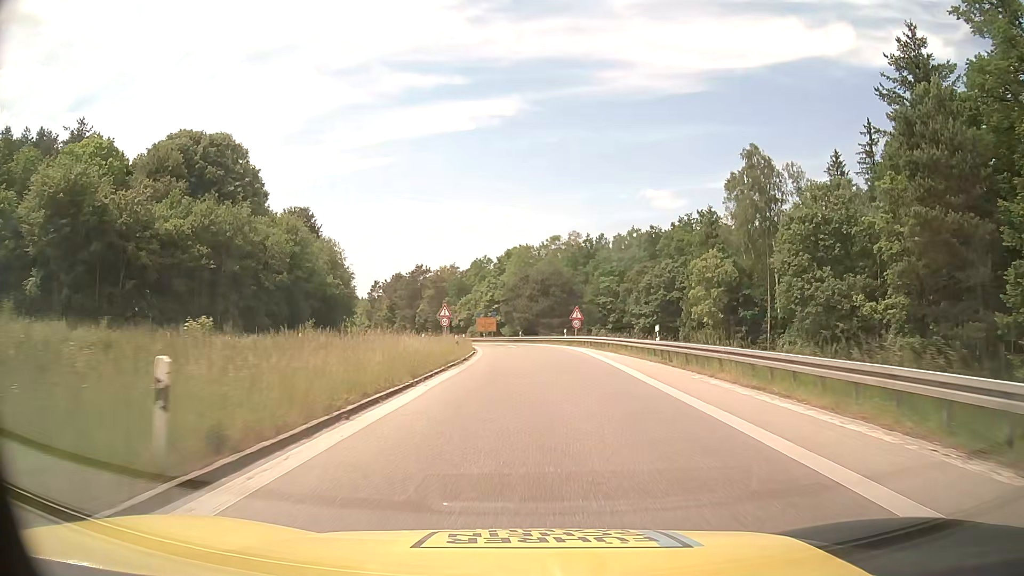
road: motorway_link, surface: asphalt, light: Day
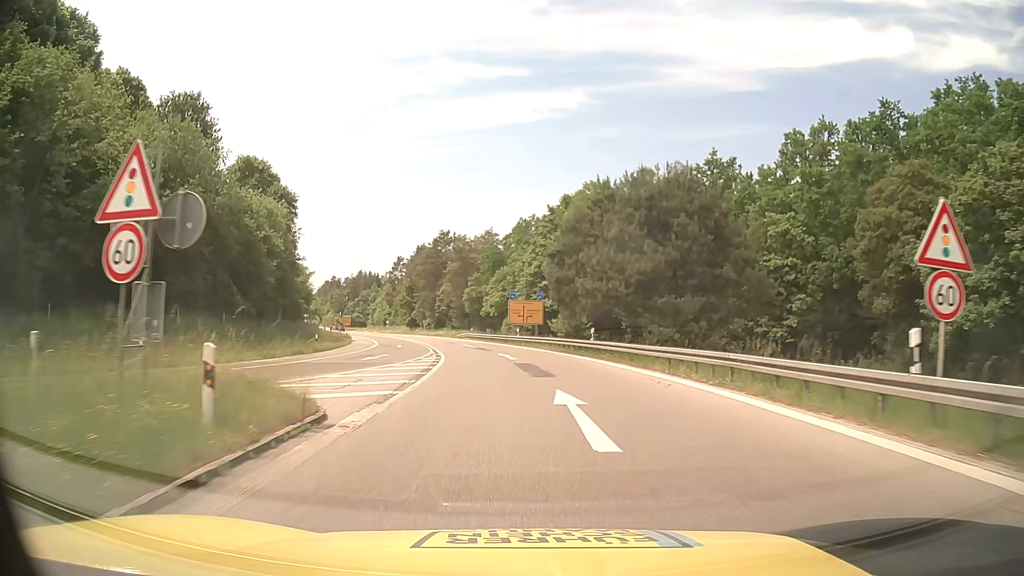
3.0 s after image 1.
(-0.8, +48.8) m; -4°
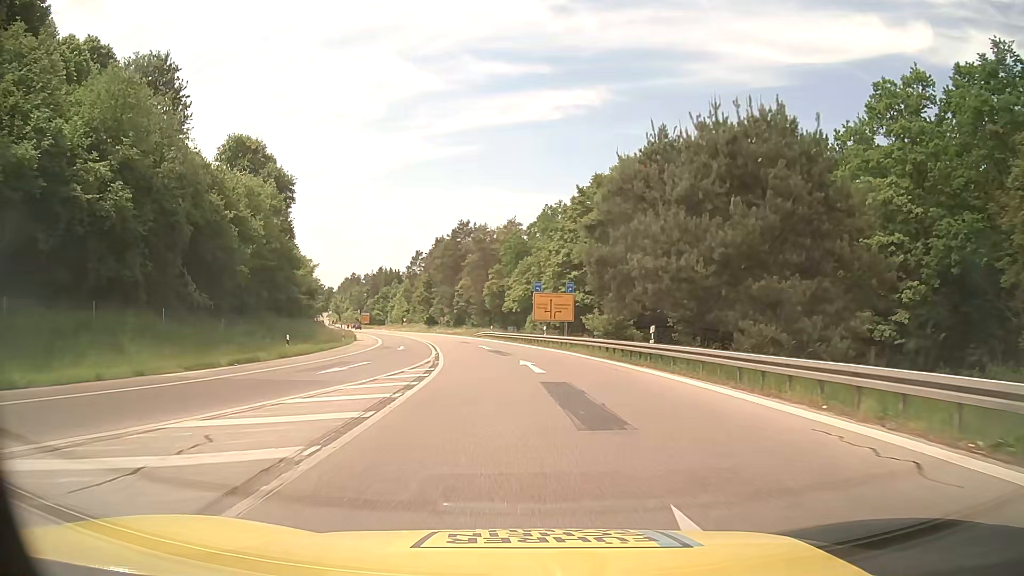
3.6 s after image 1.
(-0.2, +9.7) m; -2°
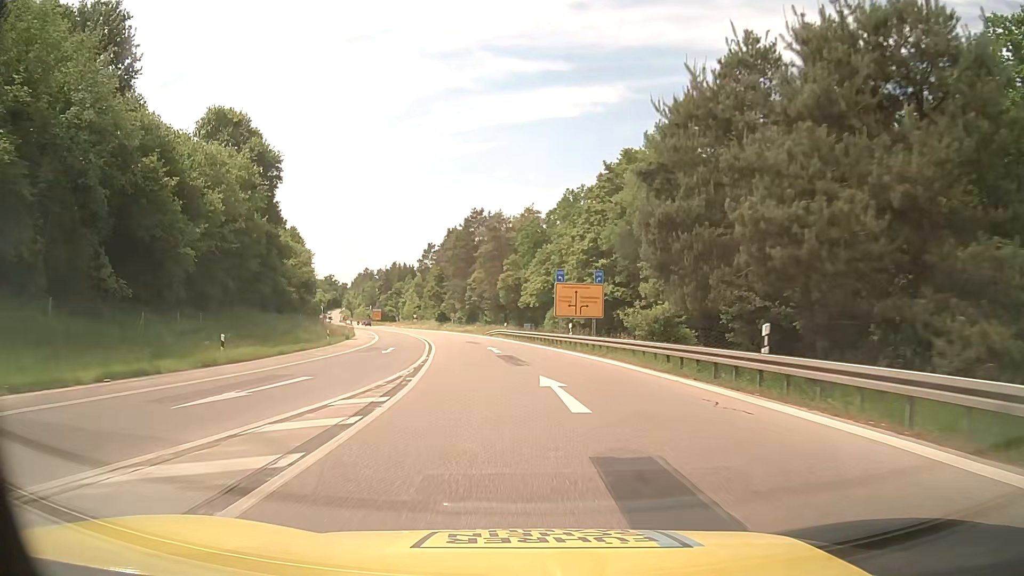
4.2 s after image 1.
(-0.1, +9.6) m; -1°
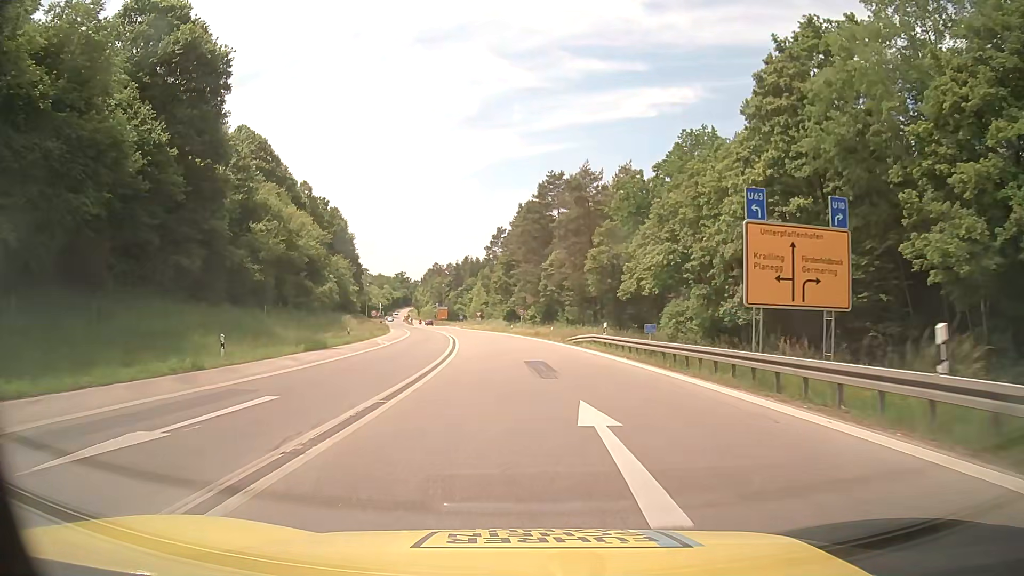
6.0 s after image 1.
(-1.8, +28.0) m; -8°
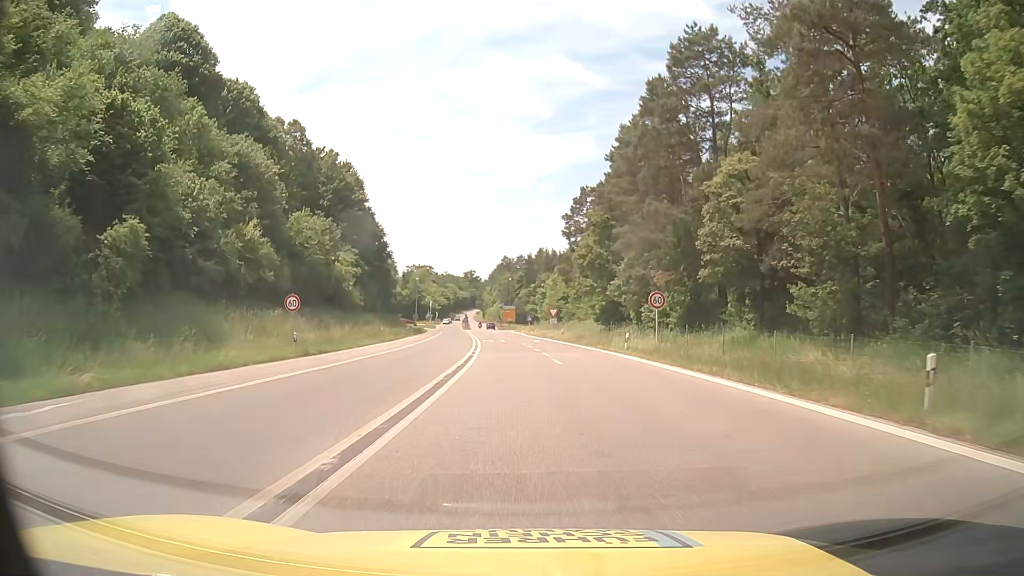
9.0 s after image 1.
(-2.4, +44.5) m; -6°
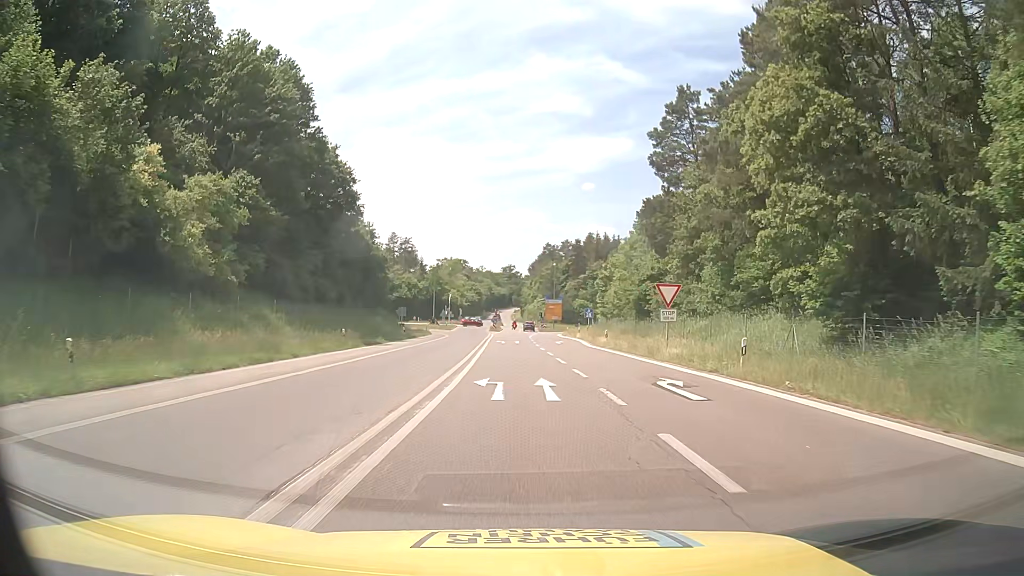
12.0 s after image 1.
(-1.3, +41.7) m; -3°
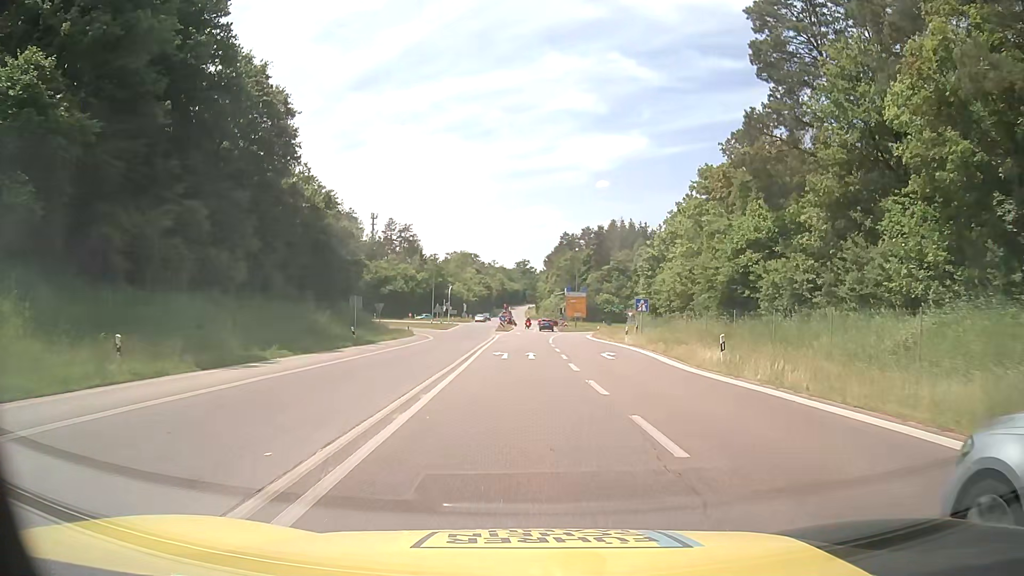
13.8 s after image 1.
(-0.5, +22.7) m; -2°
(0, +10) (0, +20) (0, +30) (0, +40) (0, +50) (+1, +60) (+1, +70) (+2, +80) (+2, +90) (+2, +100) m
